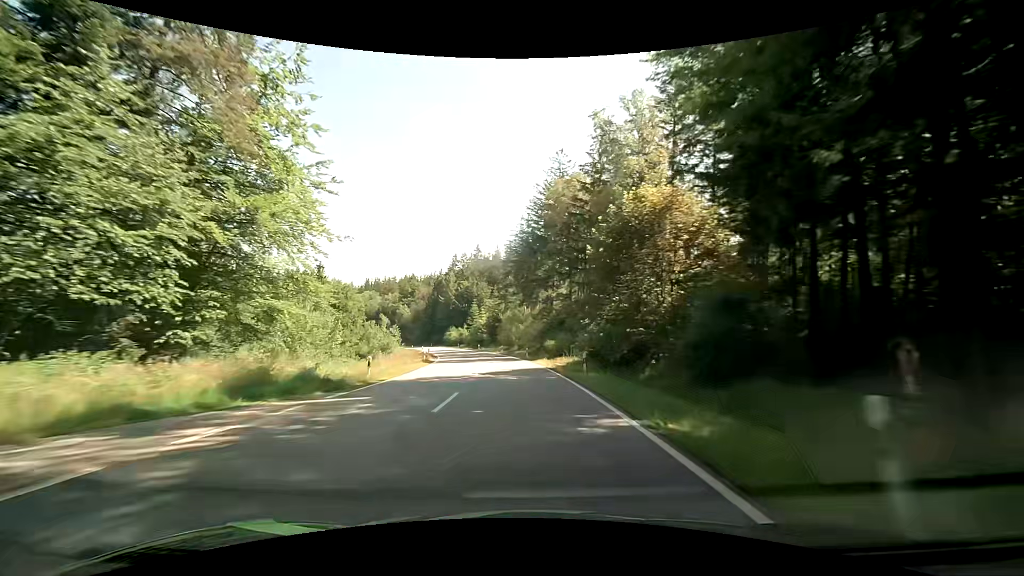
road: secondary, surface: asphalt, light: Day
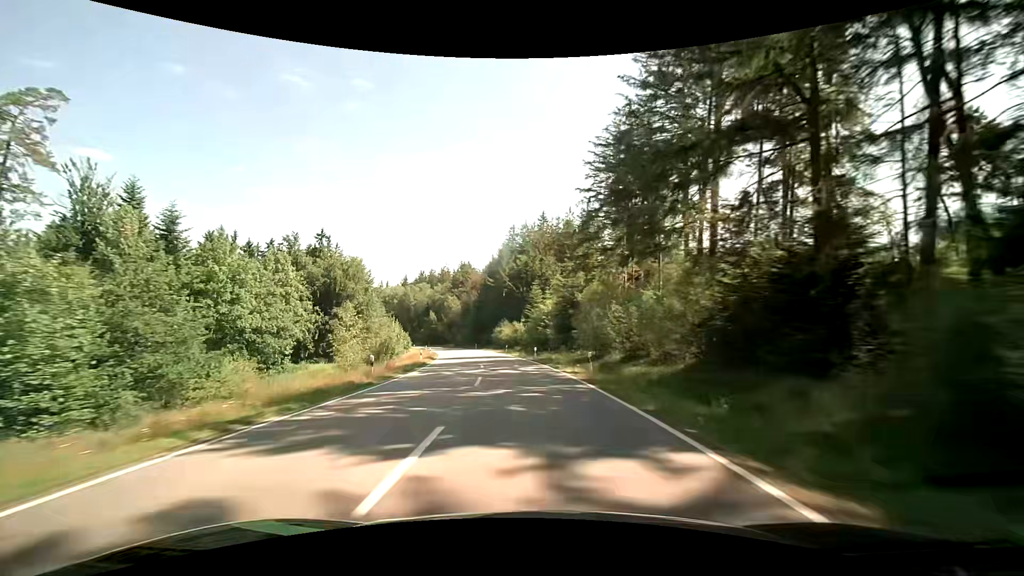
(-3.2, +41.8) m; -9°
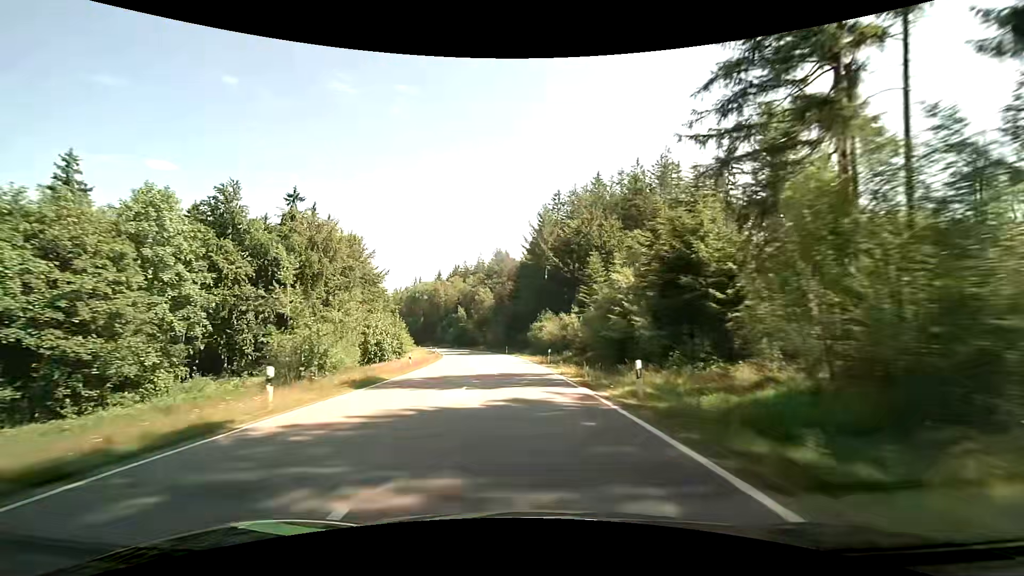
(-1.2, +27.9) m; -5°
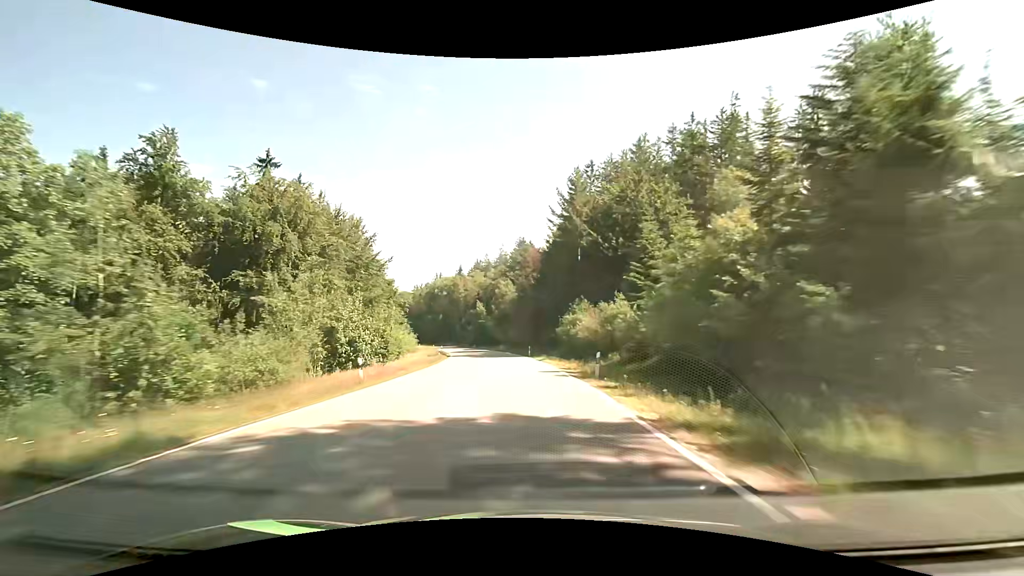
(-0.4, +14.0) m; -3°
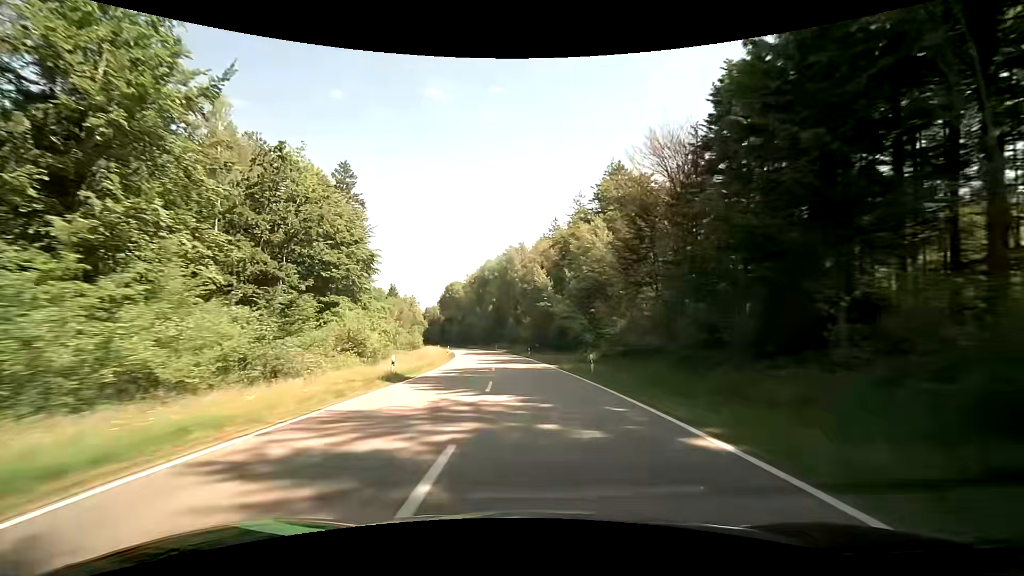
(-4.6, +55.8) m; -9°
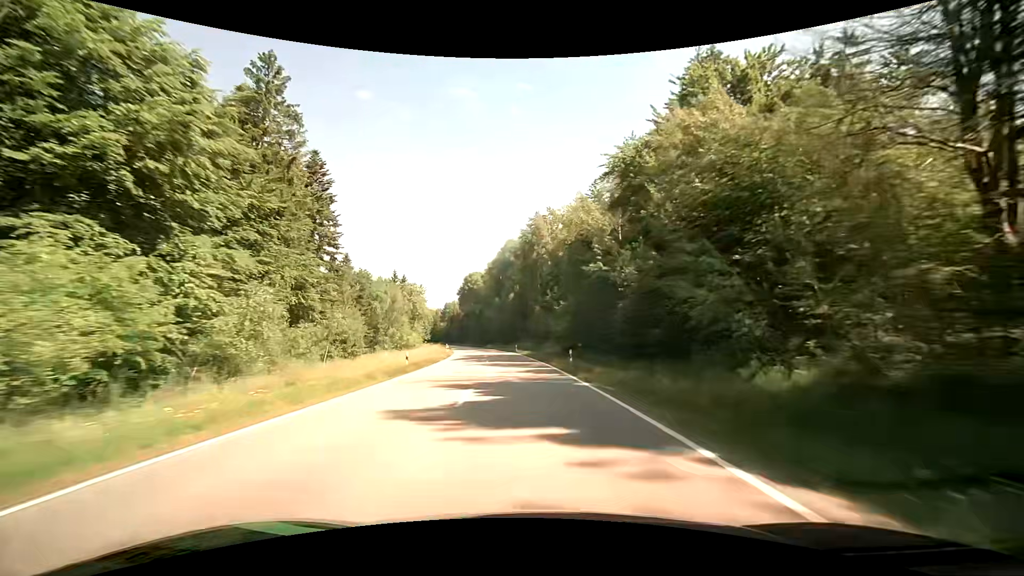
(-0.7, +28.1) m; -3°
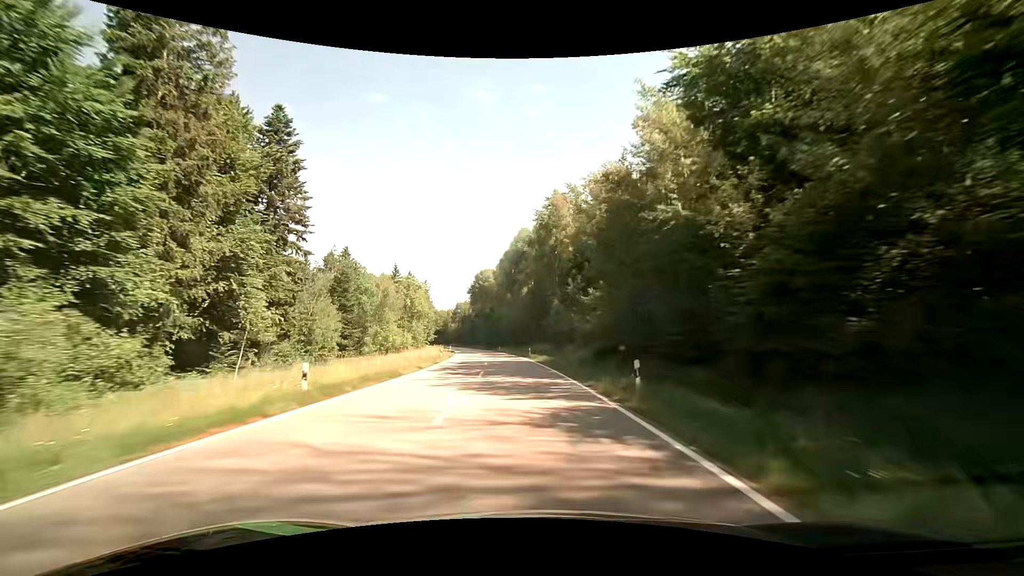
(-0.3, +14.1) m; -2°
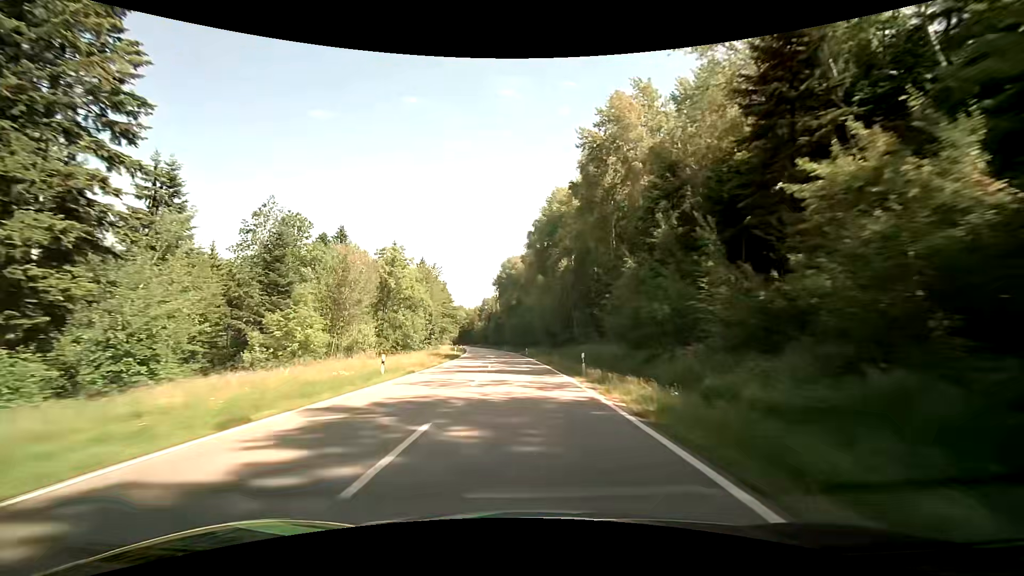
(-0.8, +28.2) m; -4°
(0, +10) (0, +20) (-1, +30) (-2, +40) (-2, +50) (-3, +60) (-4, +70) (-5, +80) (-6, +90) (-8, +100) m
